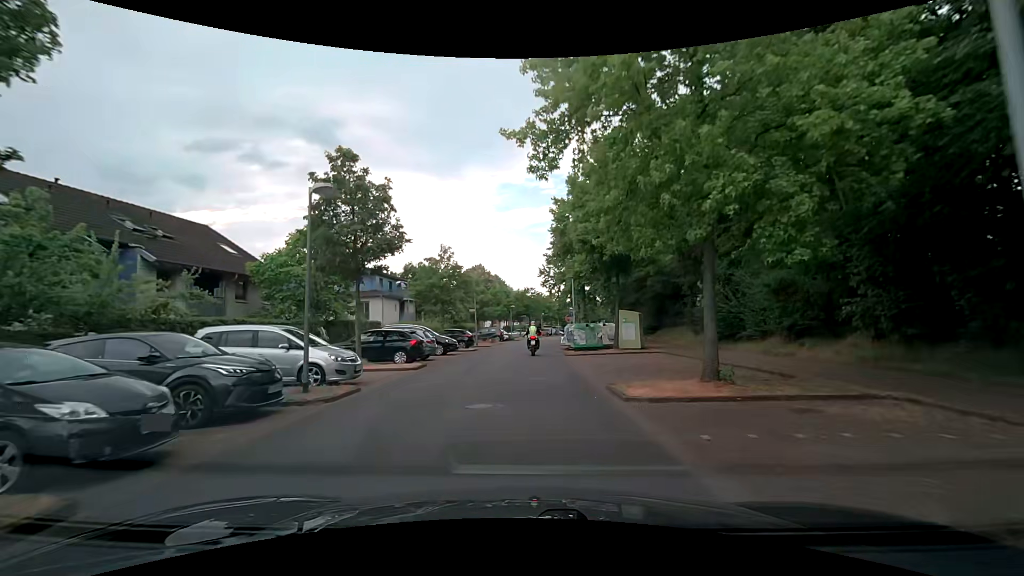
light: Day
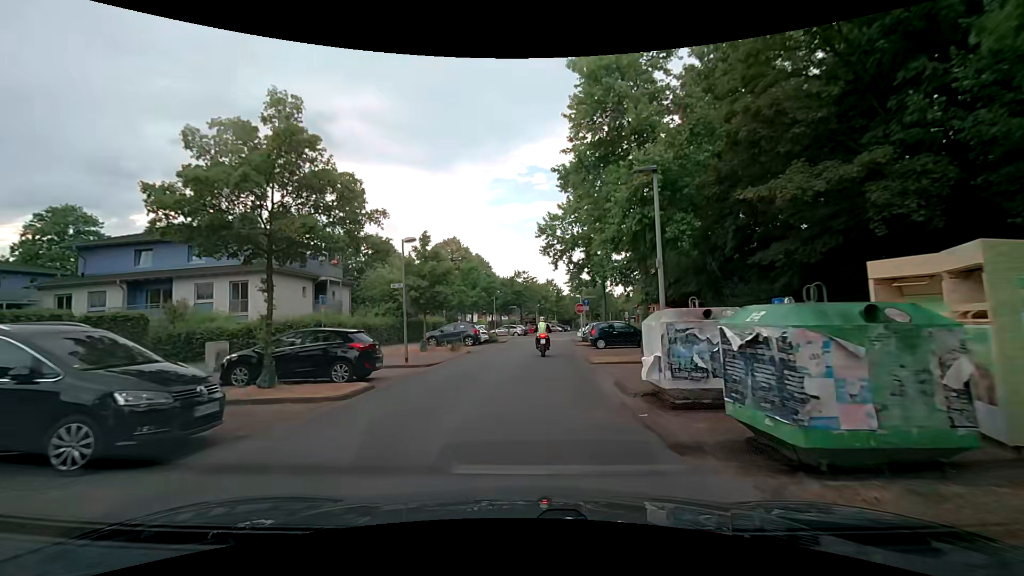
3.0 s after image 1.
(-0.2, +22.2) m; 0°
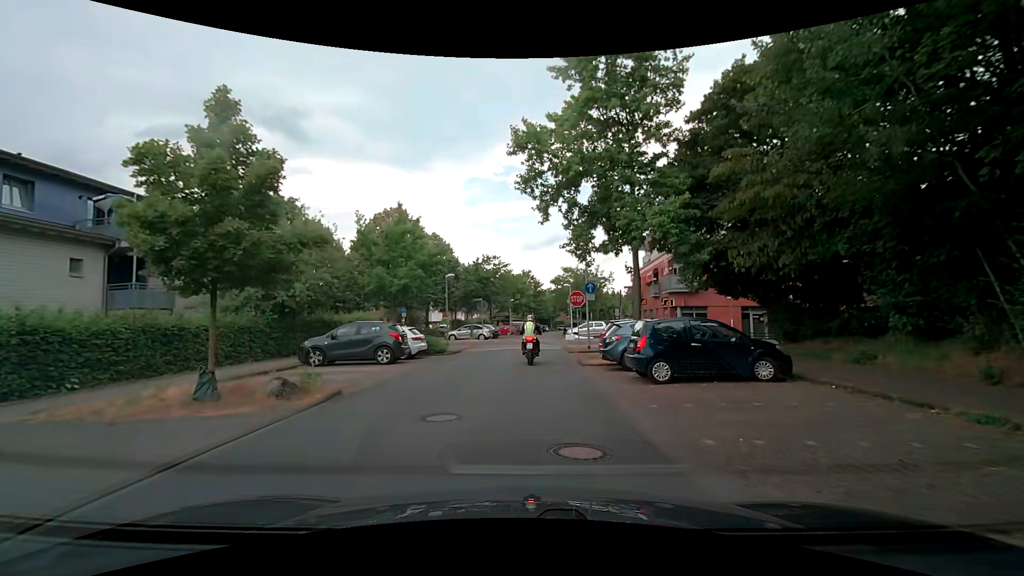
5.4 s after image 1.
(+0.5, +16.0) m; +4°
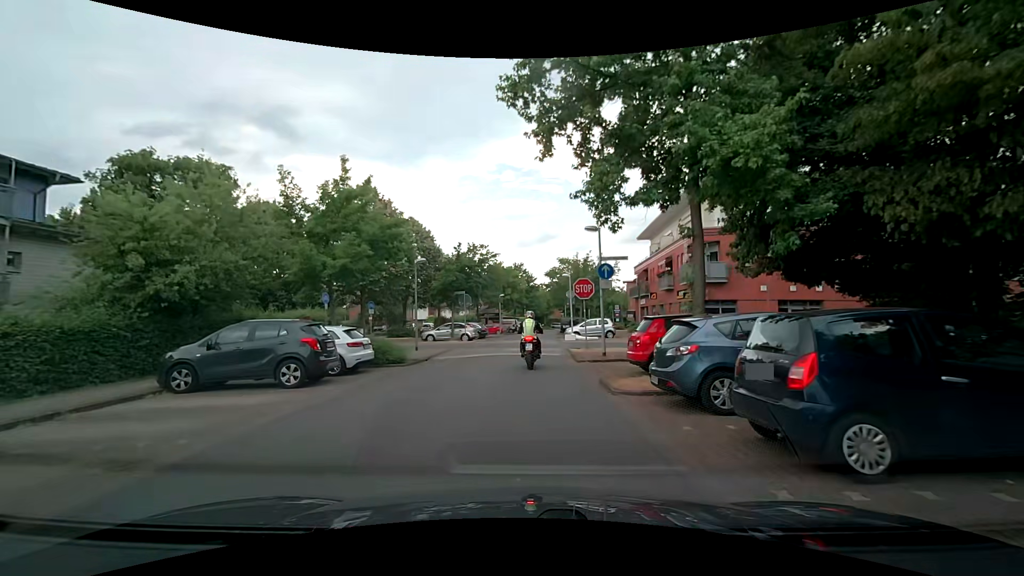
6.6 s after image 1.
(0.0, +6.9) m; 0°
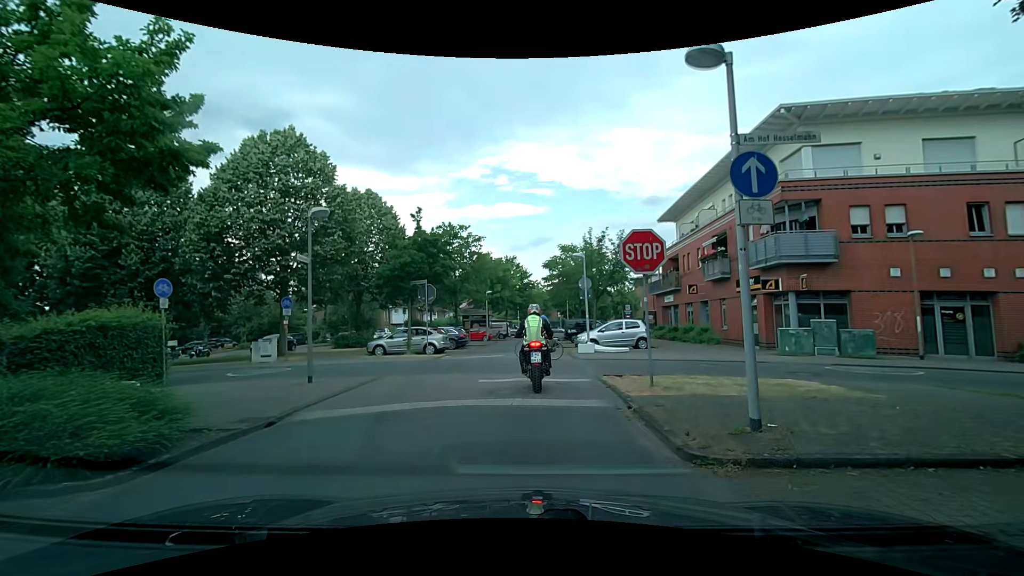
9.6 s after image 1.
(+0.1, +11.7) m; +2°
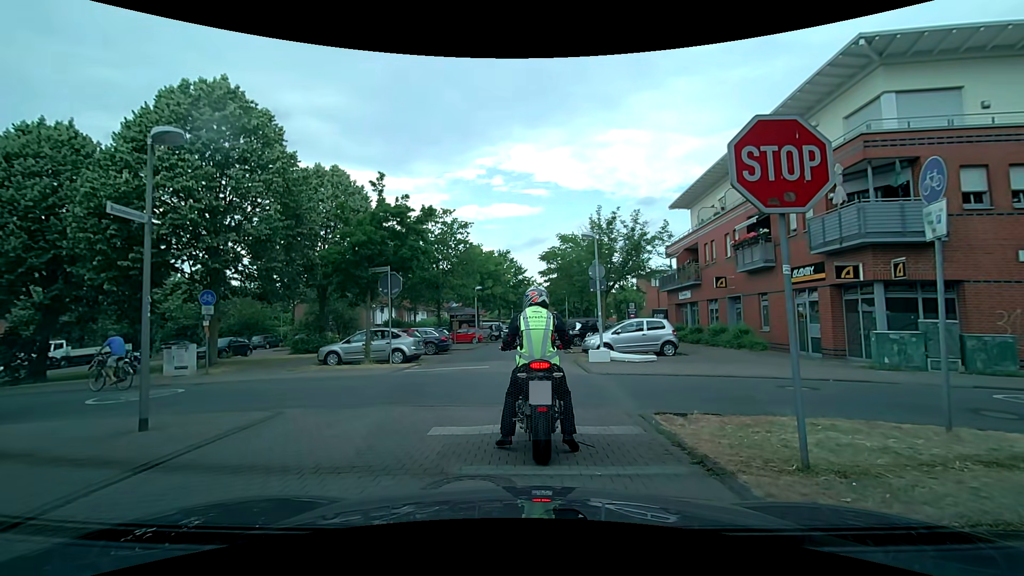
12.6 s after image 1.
(-0.1, +5.4) m; +2°
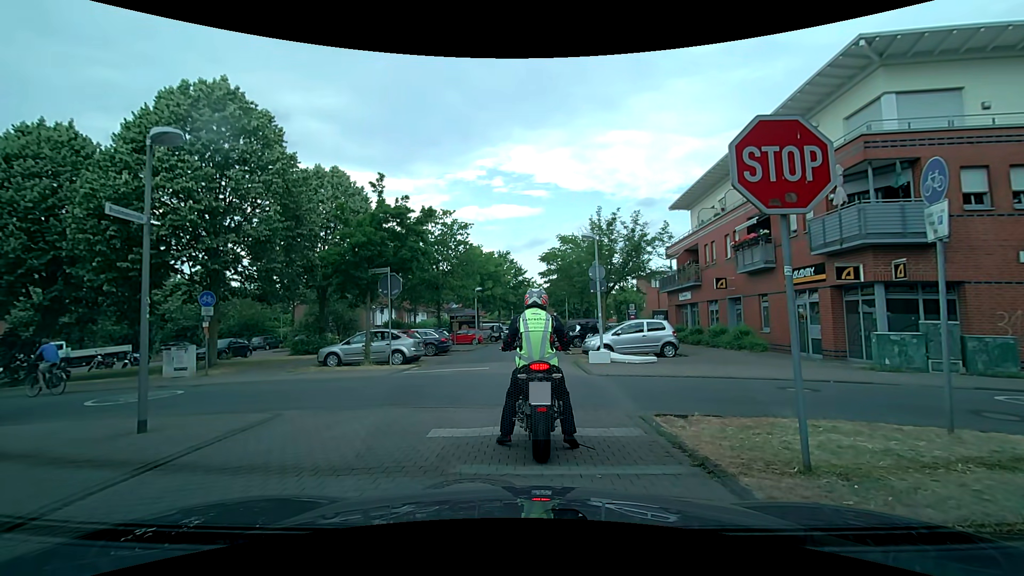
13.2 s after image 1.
(0.0, +0.1) m; 0°
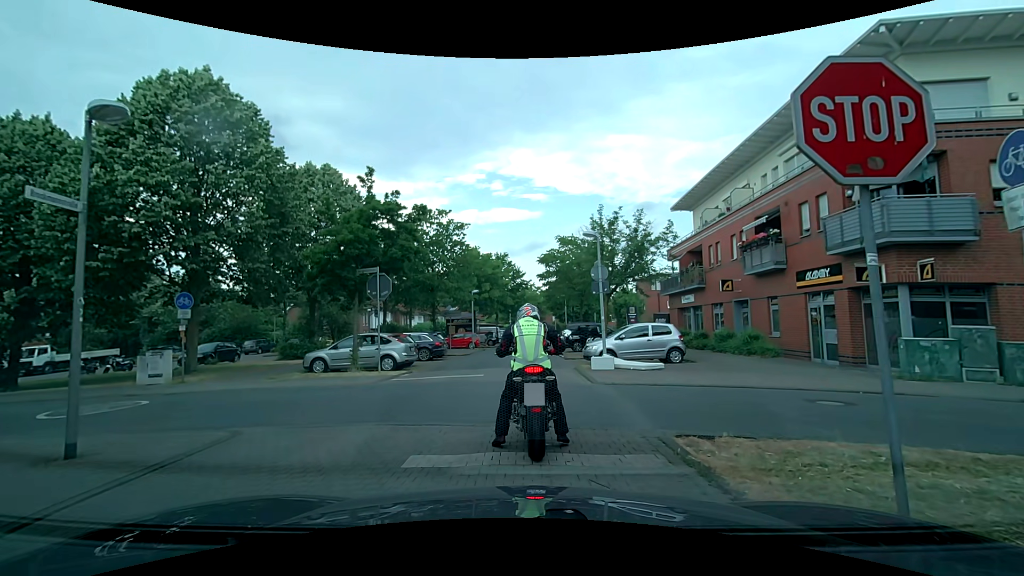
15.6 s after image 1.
(0.0, +1.1) m; 0°
